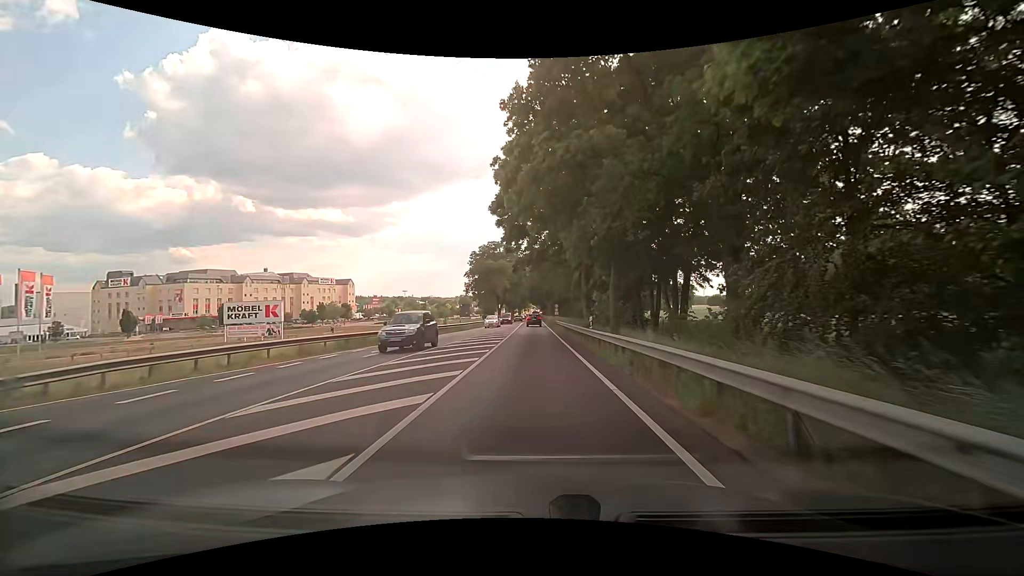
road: primary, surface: asphalt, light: Day
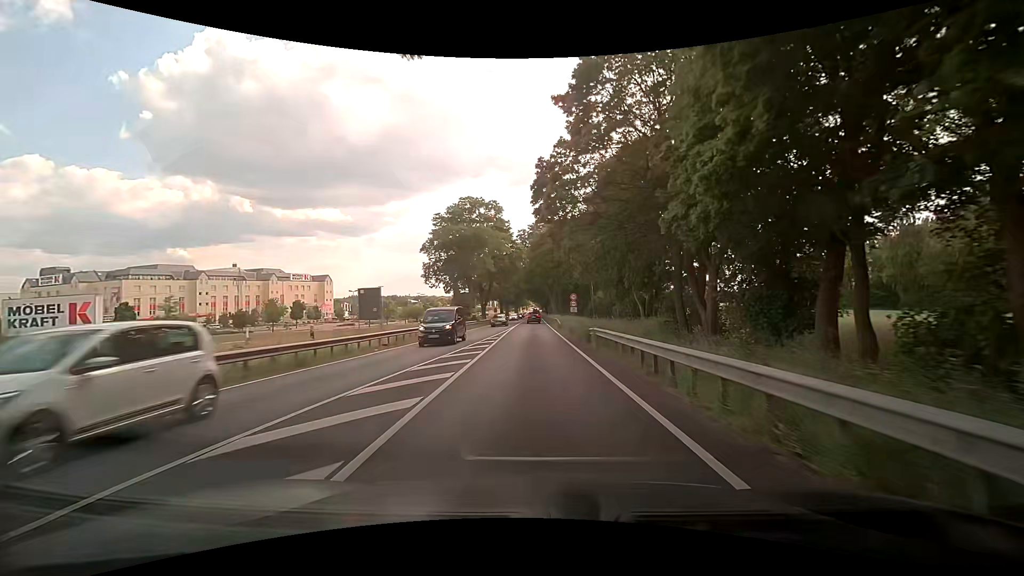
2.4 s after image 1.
(-0.1, +35.4) m; 0°
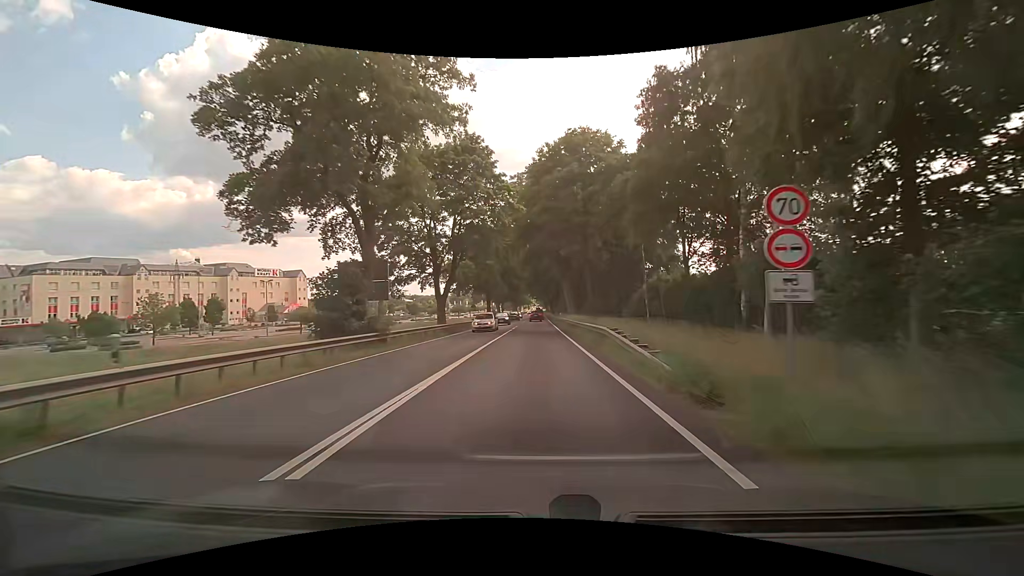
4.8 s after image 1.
(0.0, +38.7) m; 0°
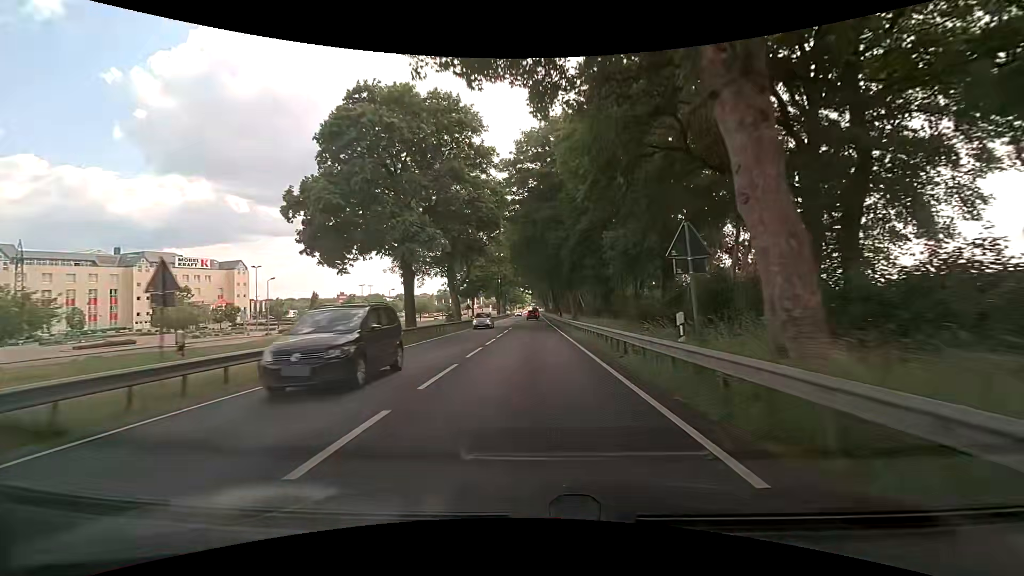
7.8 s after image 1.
(-0.1, +50.8) m; 0°
(0, +10) (0, +20) (0, +30) (0, +40) (0, +50) (0, +60) (0, +70) (0, +80) (0, +90) (0, +100) m
